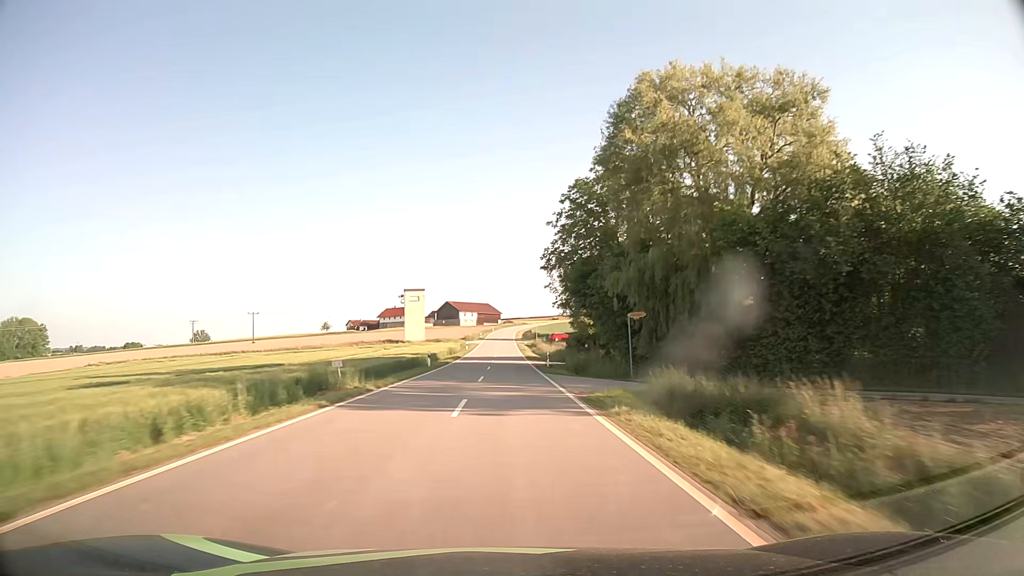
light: Day
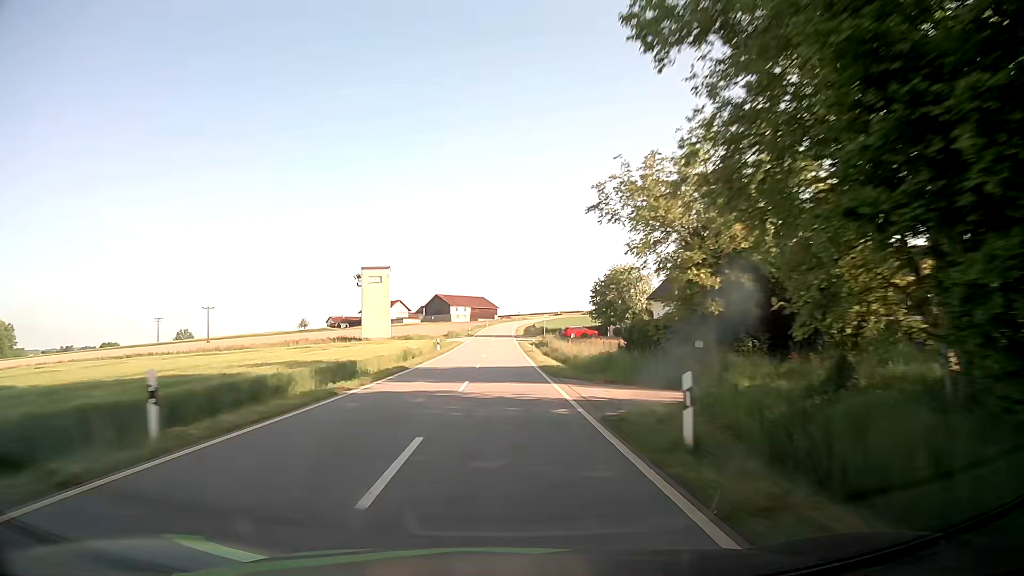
(+0.1, +31.3) m; 0°
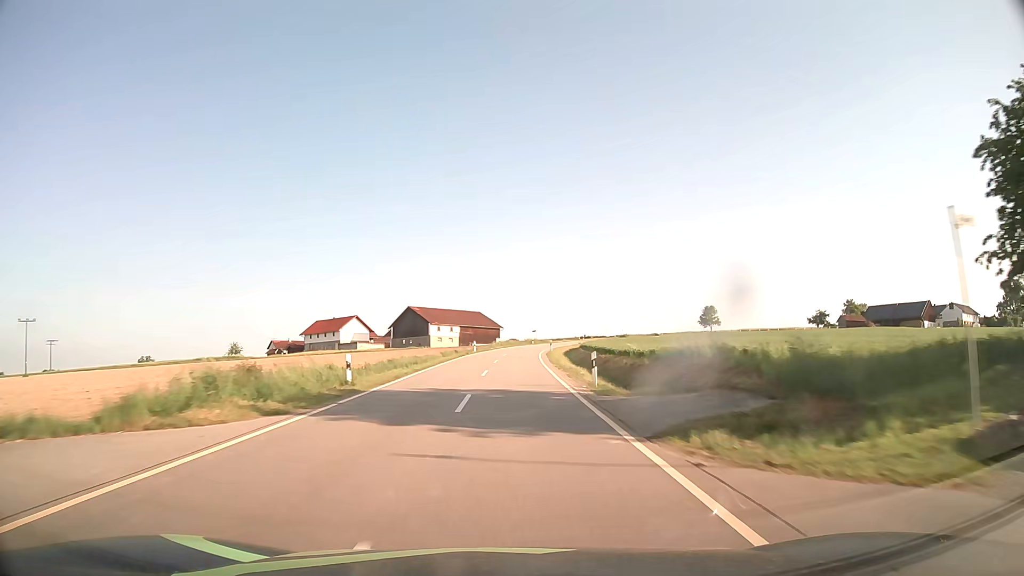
(-0.6, +77.7) m; 0°
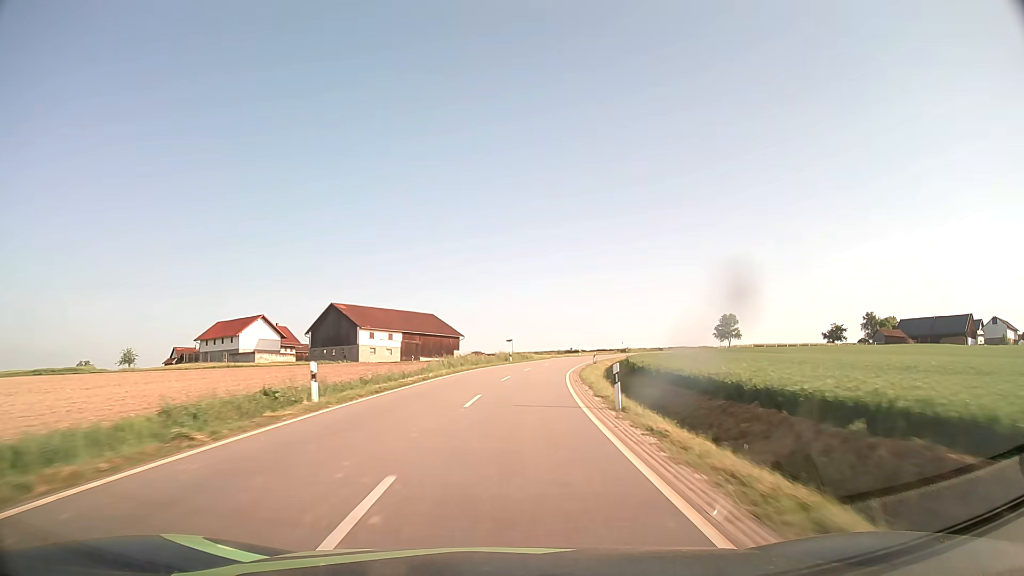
(+0.7, +46.1) m; +2°
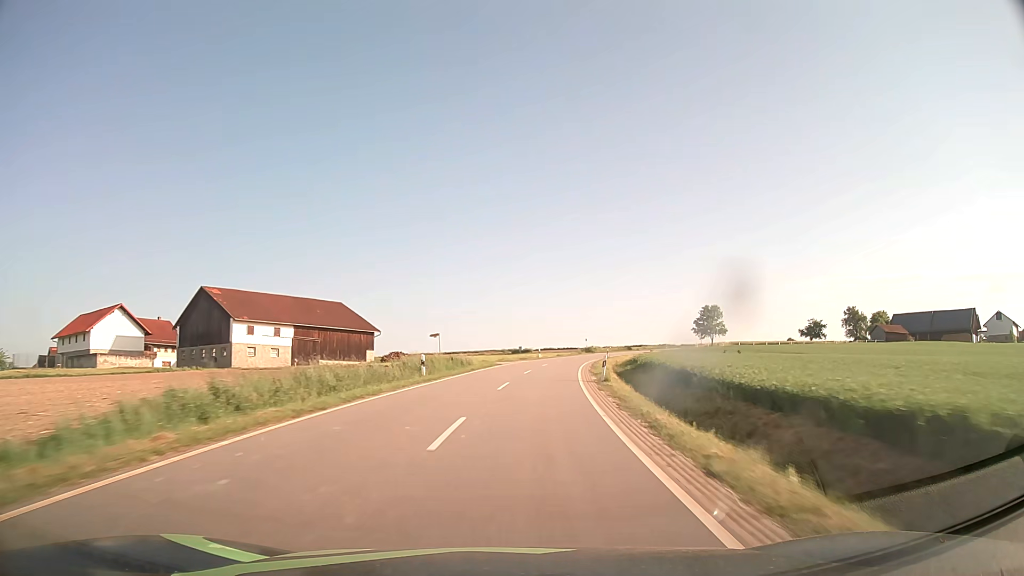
(+1.3, +30.7) m; +5°
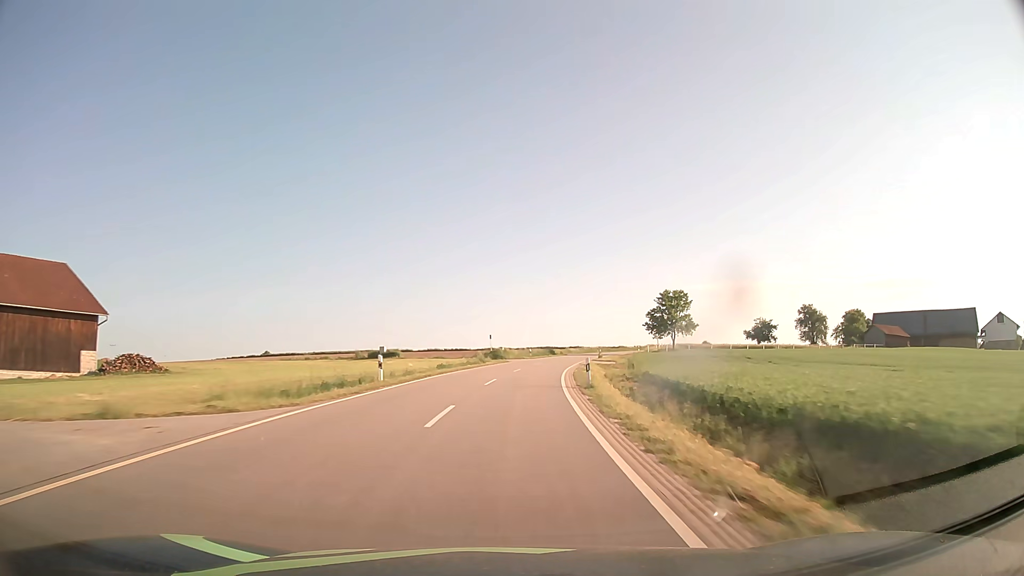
(+3.9, +46.0) m; +10°
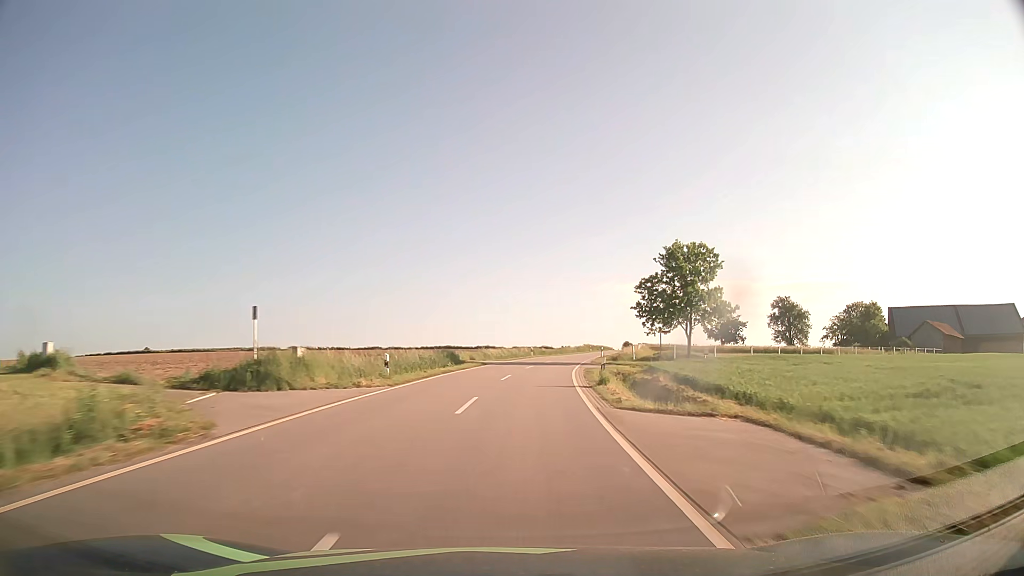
(+2.8, +46.5) m; +8°
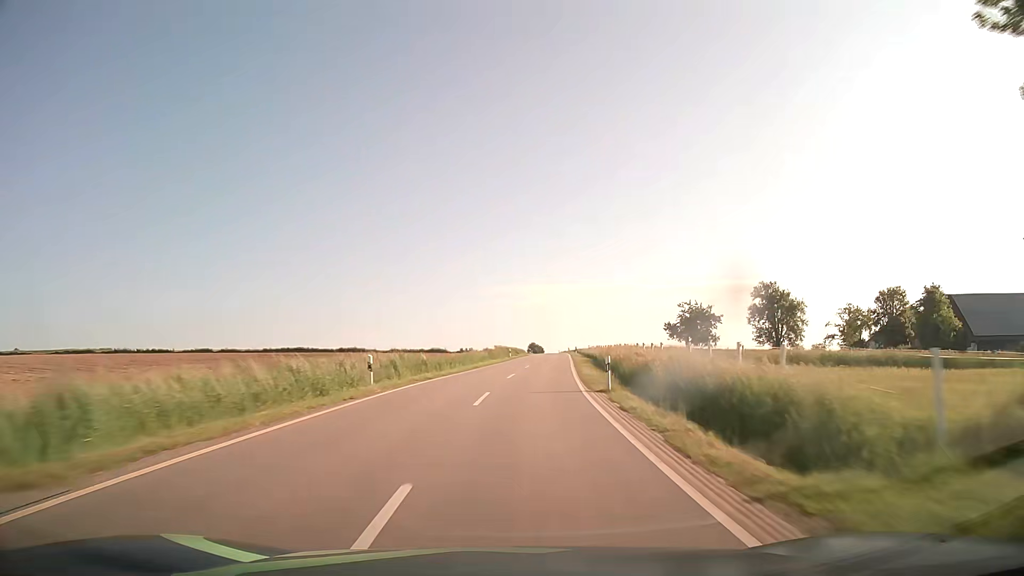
(+3.5, +46.6) m; +9°
(0, +10) (+1, +20) (+1, +30) (+2, +40) (+3, +50) (+4, +60) (+5, +70) (+6, +80) (+7, +90) (+8, +100) m
